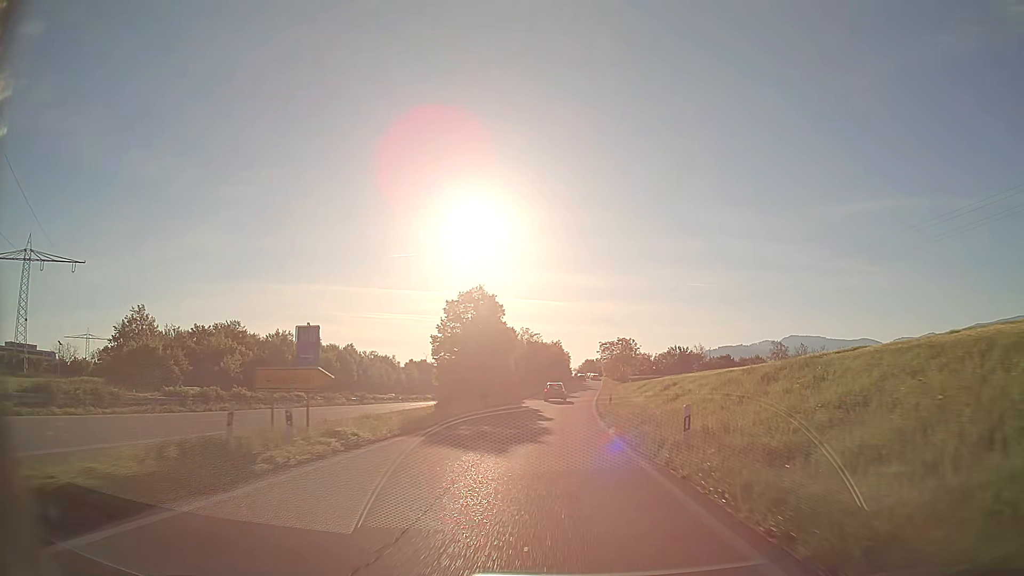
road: trunk_link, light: Day
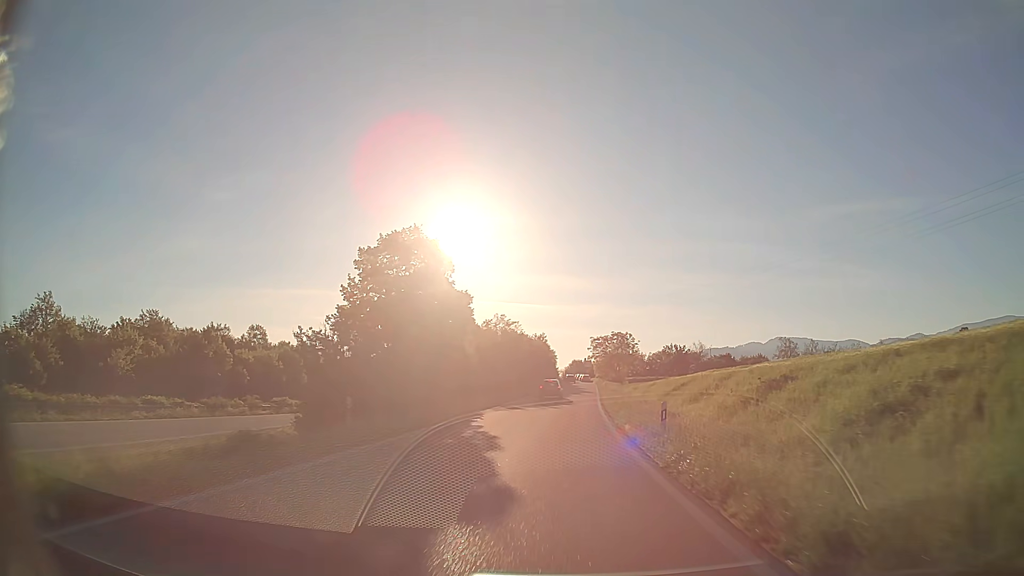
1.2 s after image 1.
(+0.2, +21.5) m; +1°
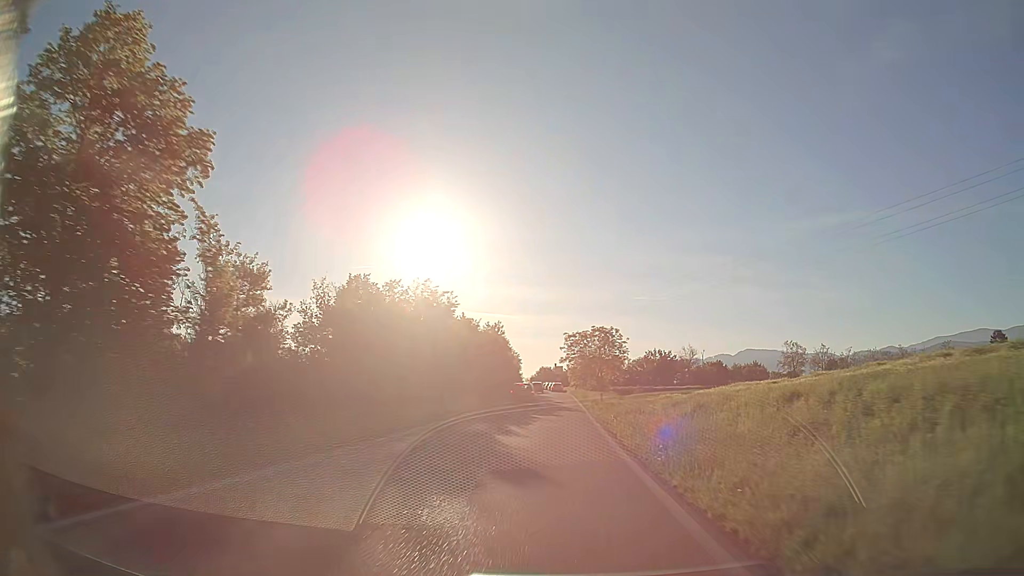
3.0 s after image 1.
(+0.8, +30.5) m; +3°
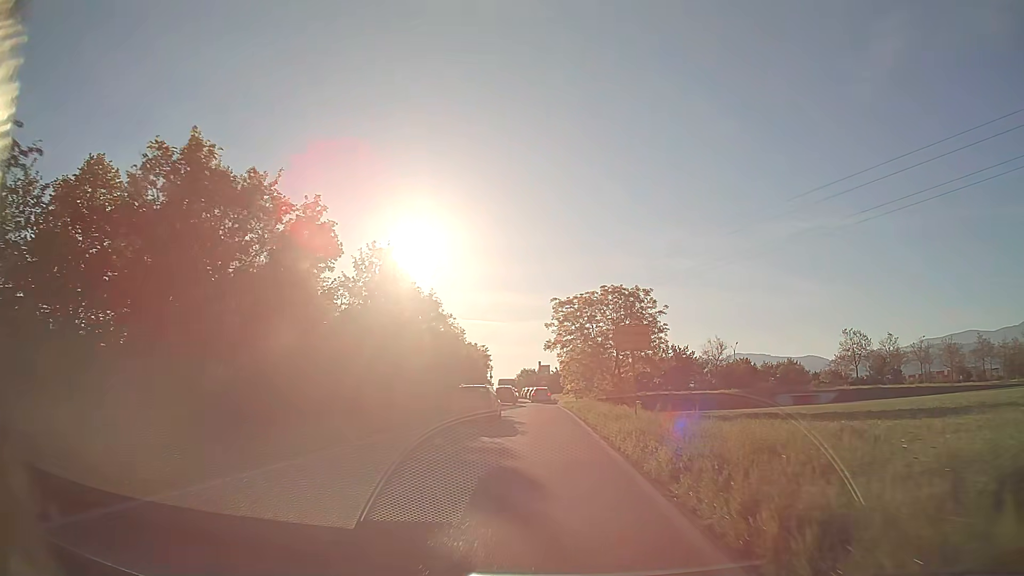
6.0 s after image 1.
(+0.5, +42.6) m; +1°
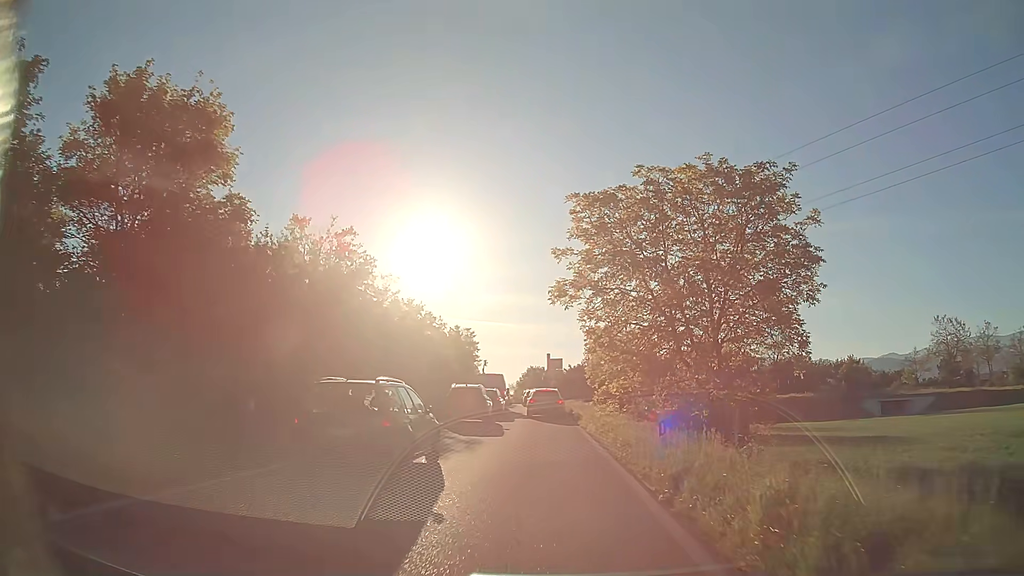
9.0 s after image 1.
(-0.3, +30.0) m; -1°
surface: asphalt
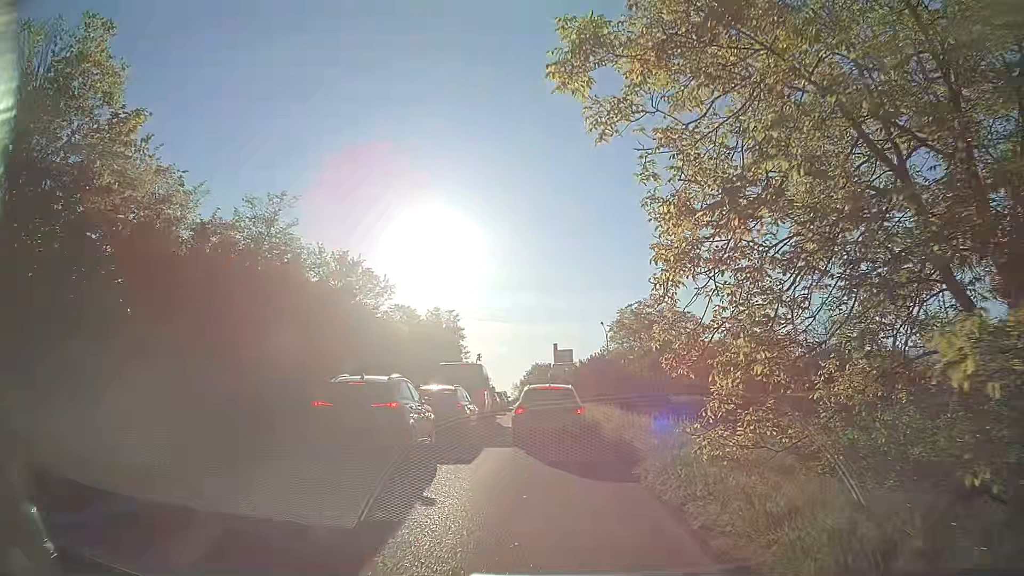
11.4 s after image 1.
(-0.1, +16.2) m; -1°
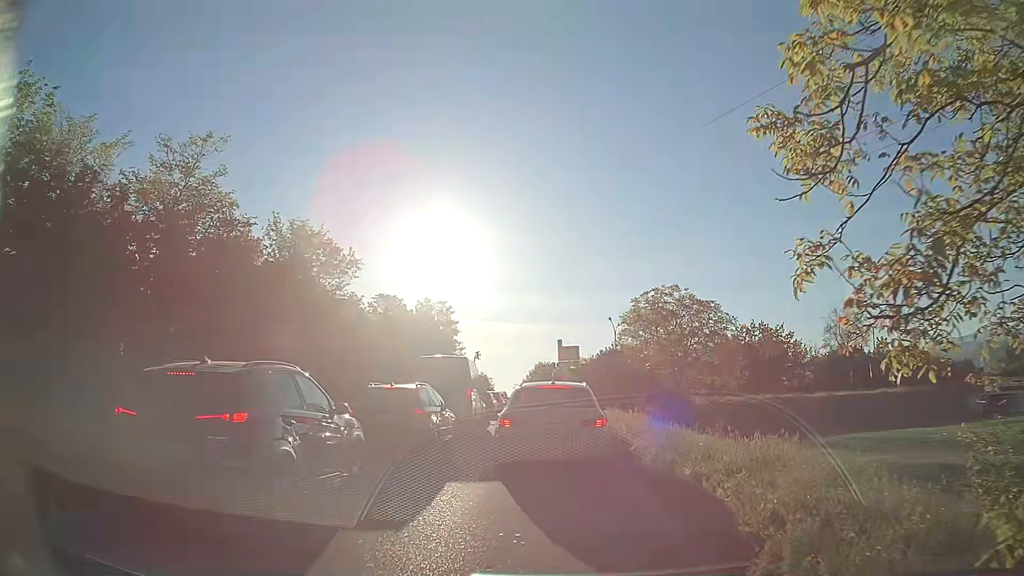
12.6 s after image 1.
(0.0, +5.6) m; -3°
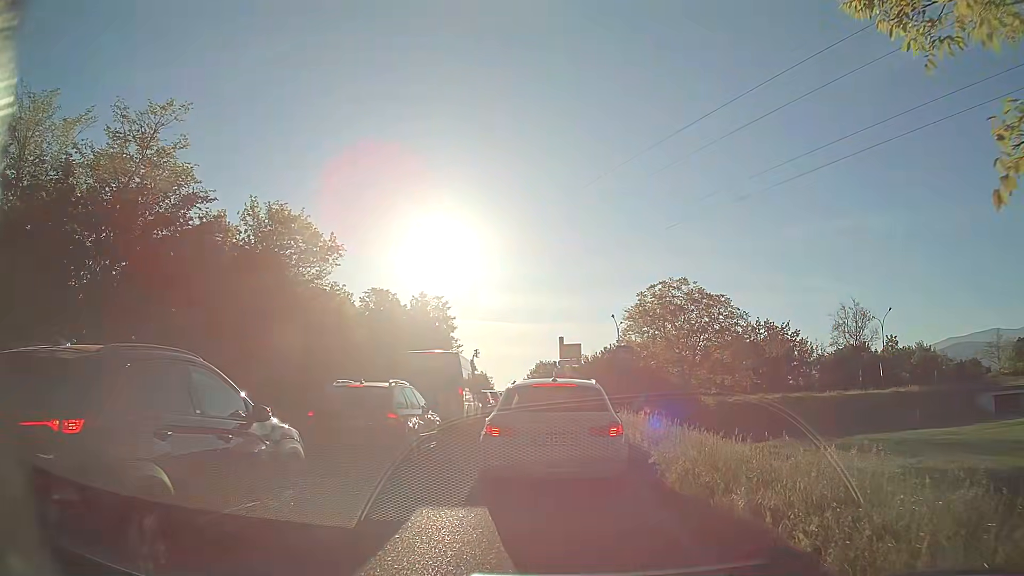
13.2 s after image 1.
(+0.1, +2.1) m; -1°
